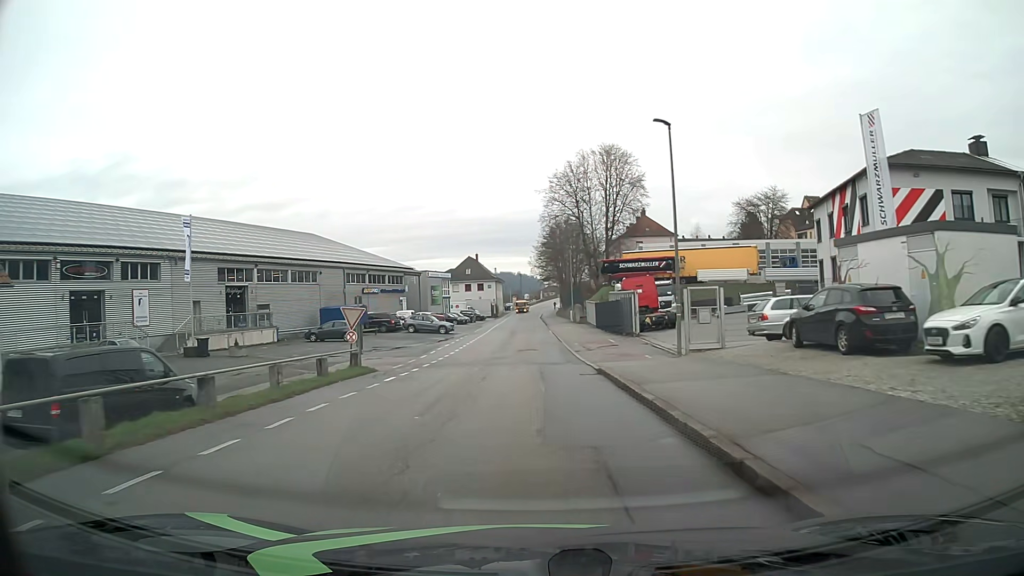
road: residential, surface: asphalt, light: Day
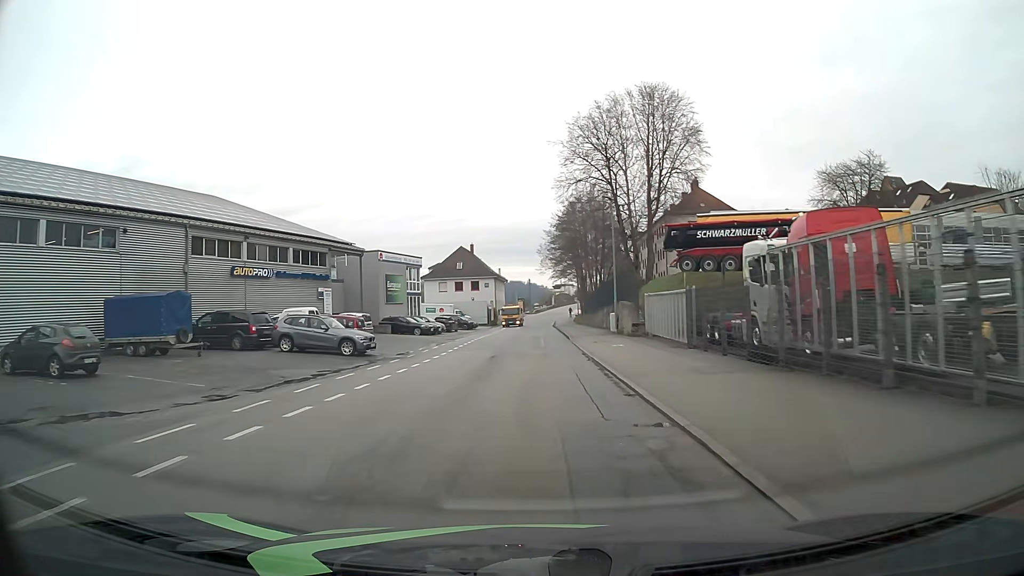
(-0.4, +31.8) m; -1°
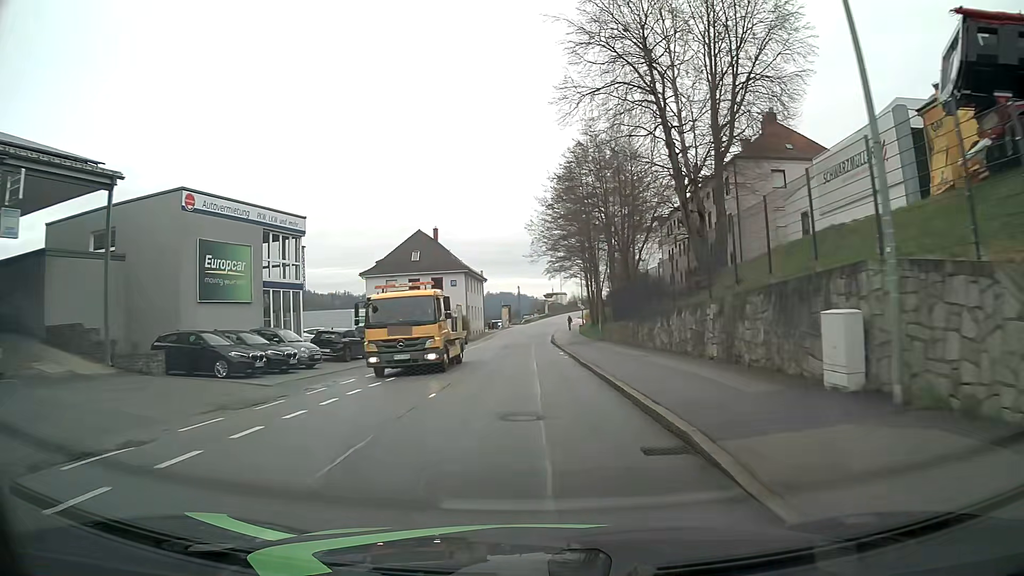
(+0.3, +31.9) m; +1°
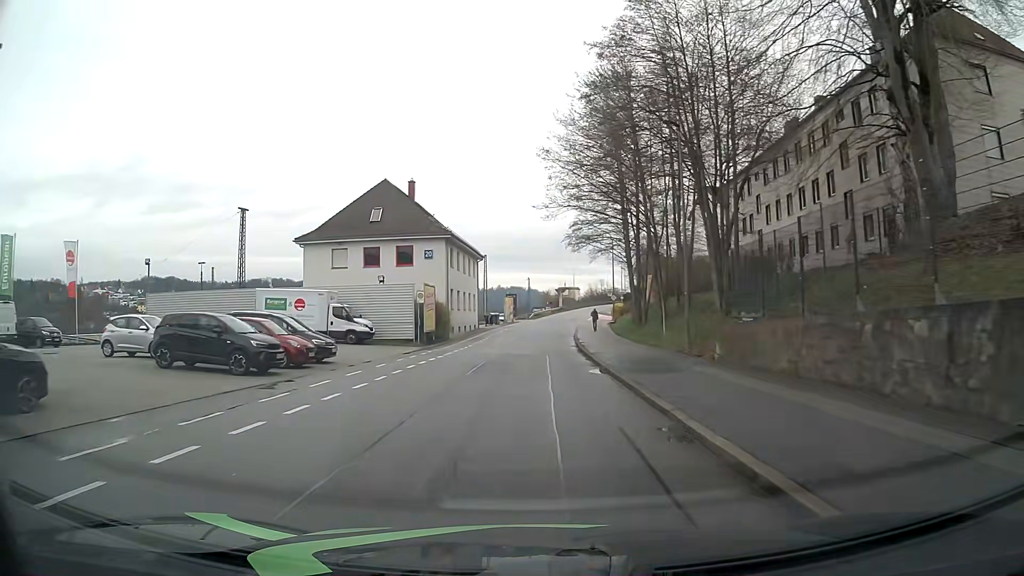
(-0.2, +24.1) m; -1°
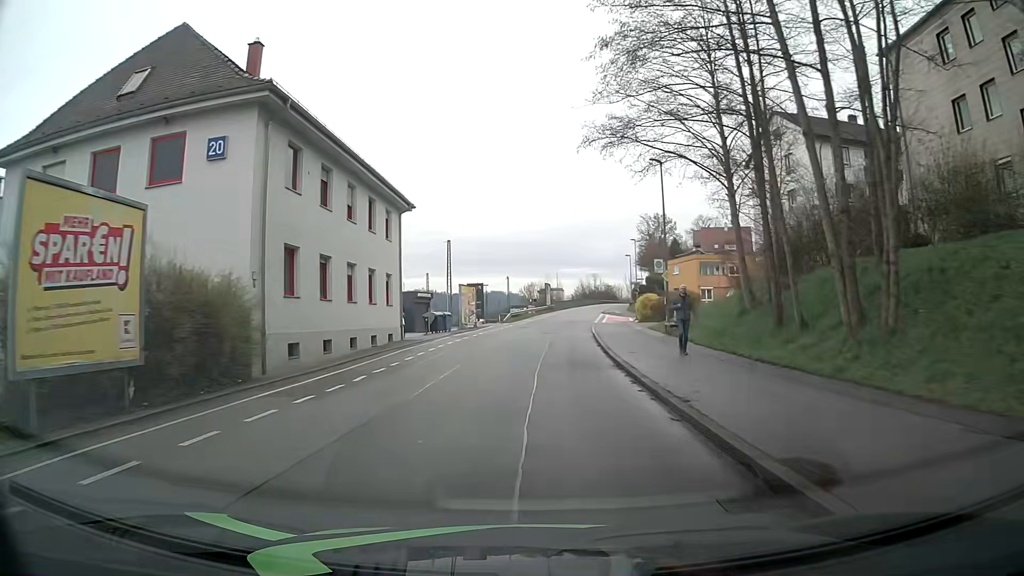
(+0.4, +31.9) m; +1°
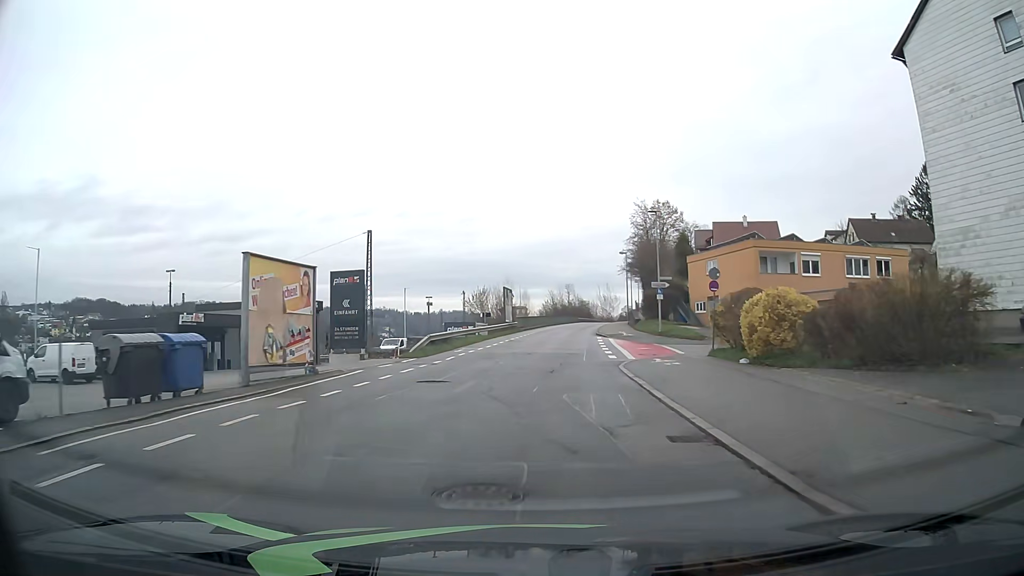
(+1.0, +31.6) m; +3°
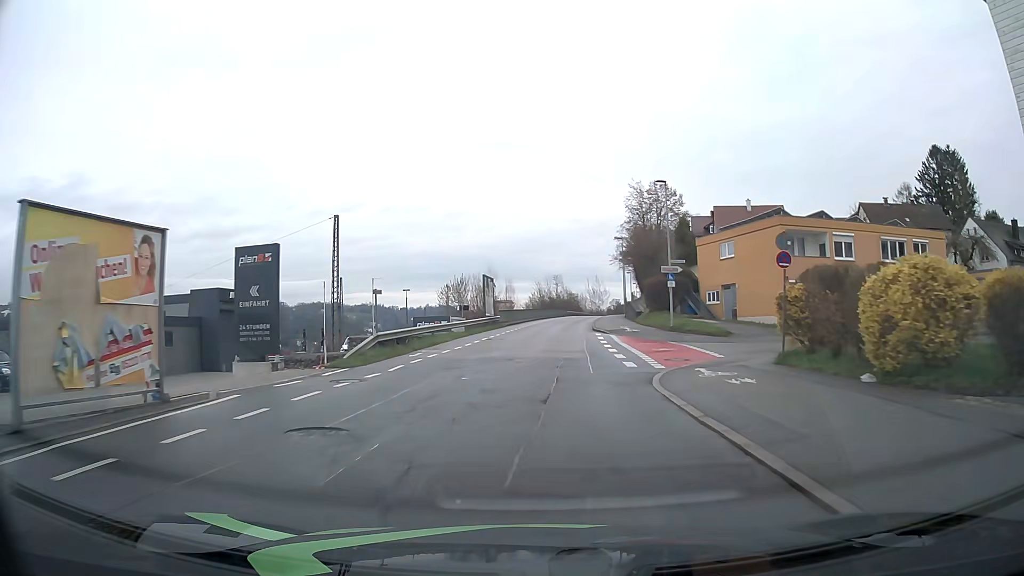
(+0.1, +7.9) m; +1°
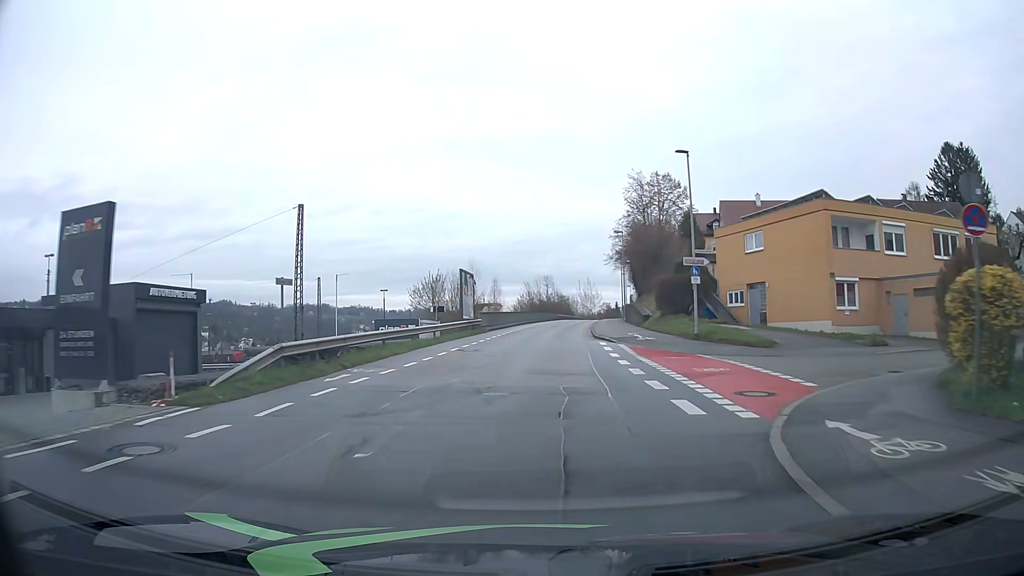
(+0.1, +7.9) m; +1°
(0, +10) (0, +20) (+1, +30) (+2, +40) (+3, +50) (+4, +60) (+5, +70) (+6, +80) (+8, +90) (+9, +99) m
